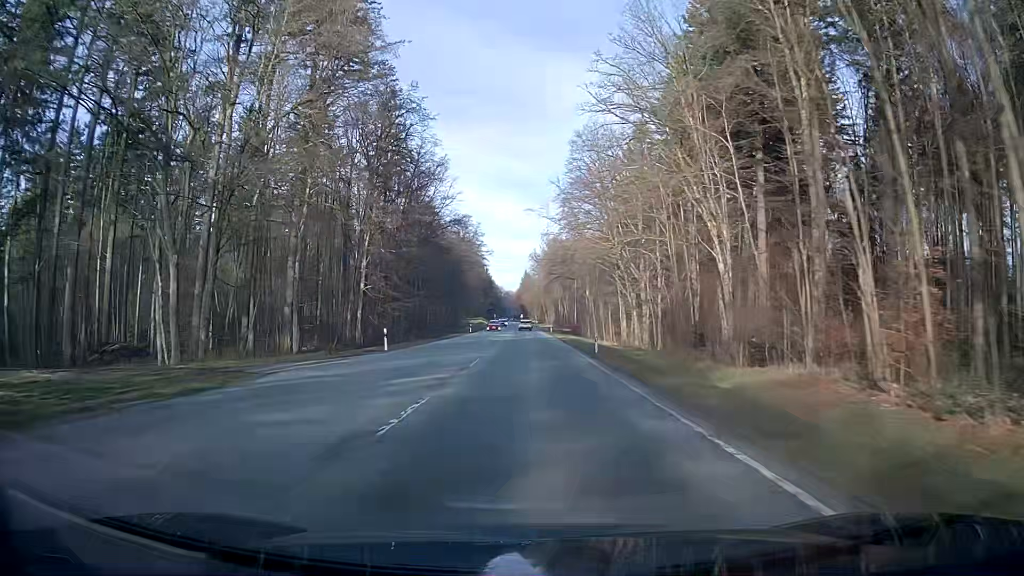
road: secondary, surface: asphalt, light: Day
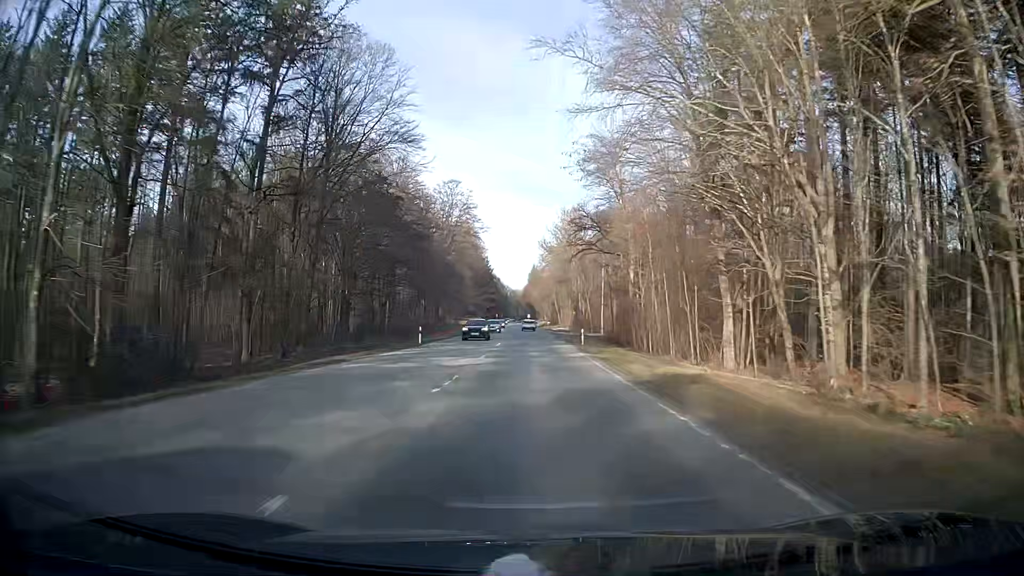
(-0.2, +43.9) m; -1°
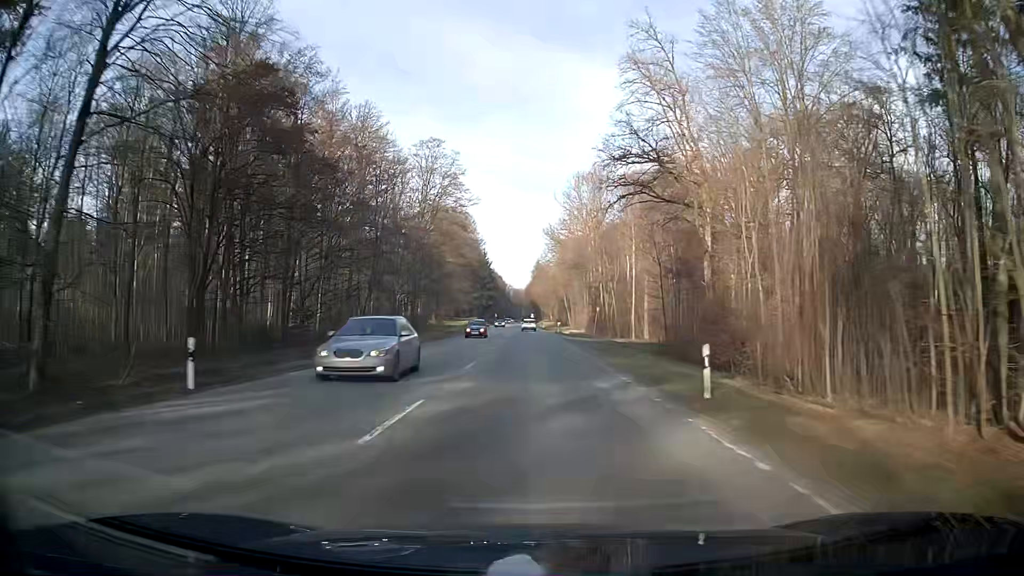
(-0.2, +30.2) m; -1°
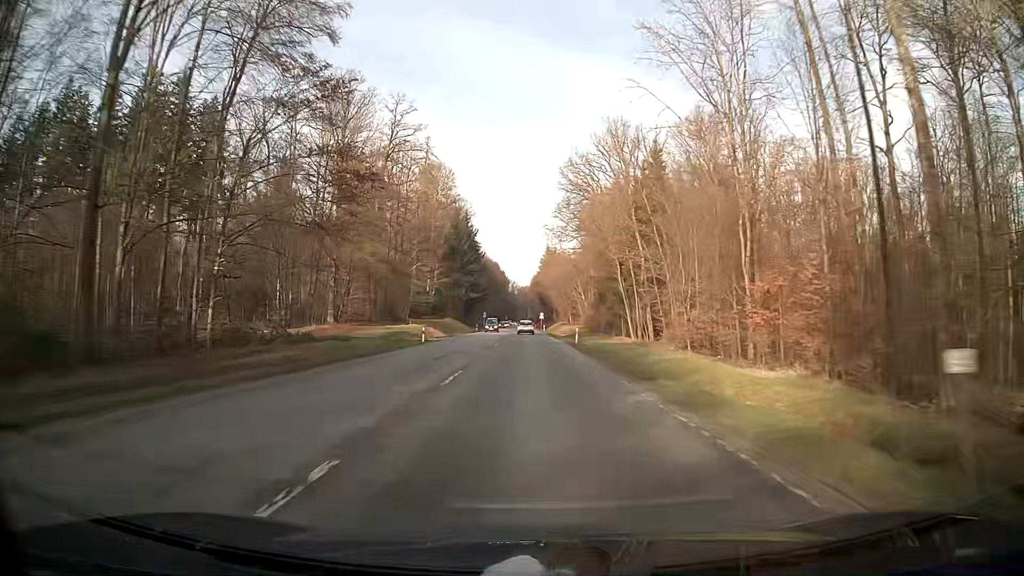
(+0.1, +76.8) m; 0°
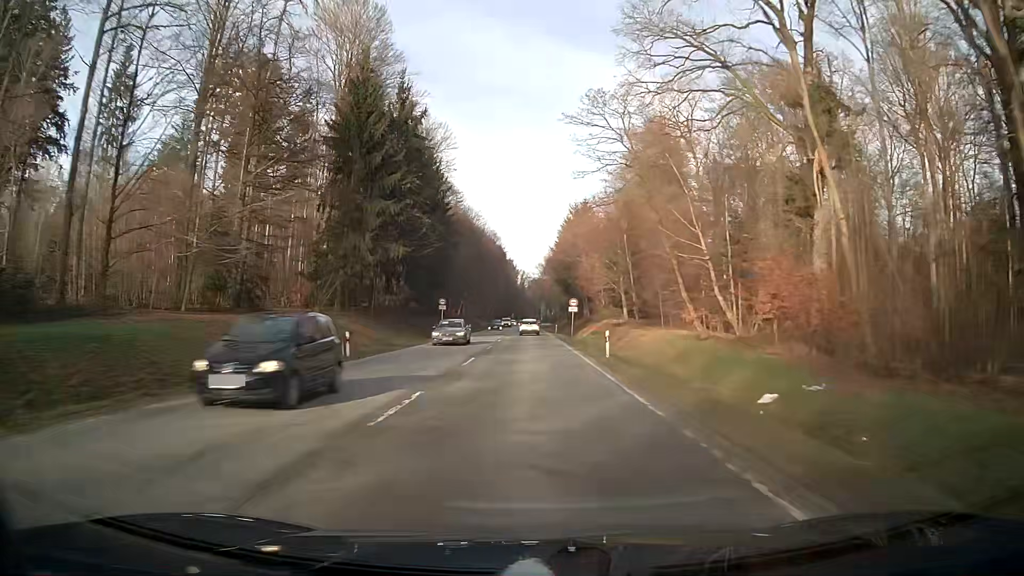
(-0.8, +76.1) m; -1°
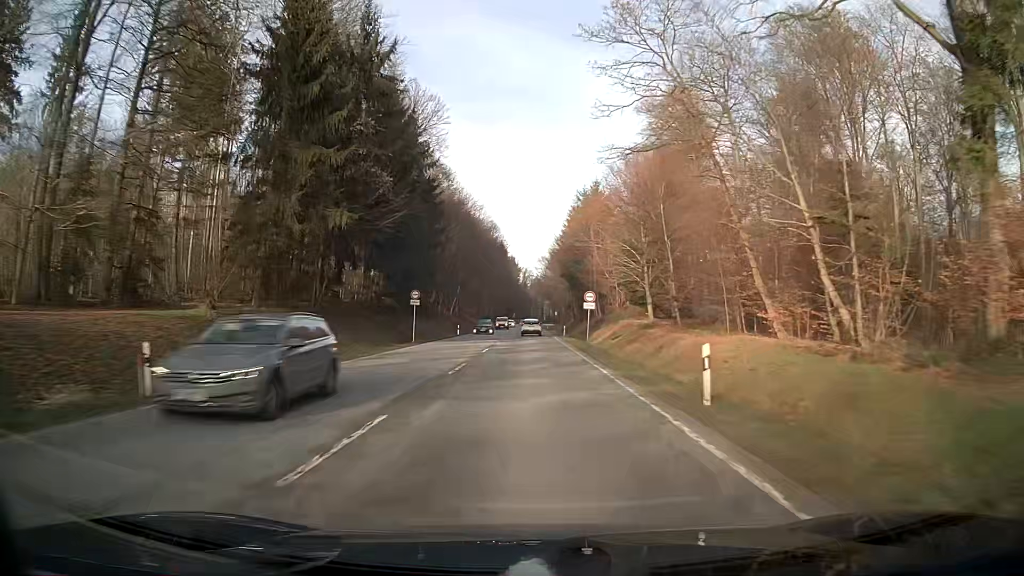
(0.0, +14.9) m; 0°
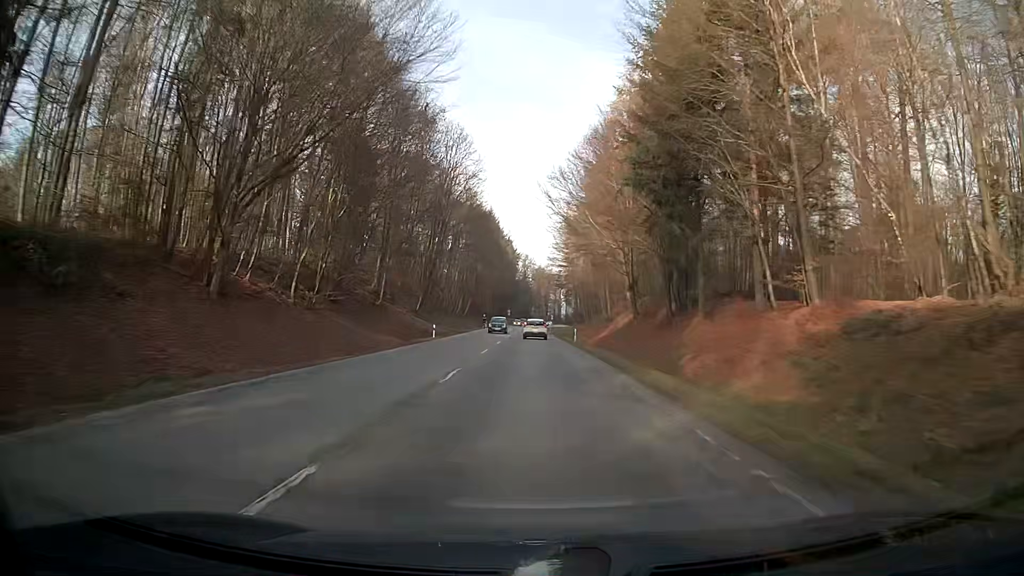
(-0.4, +72.9) m; 0°
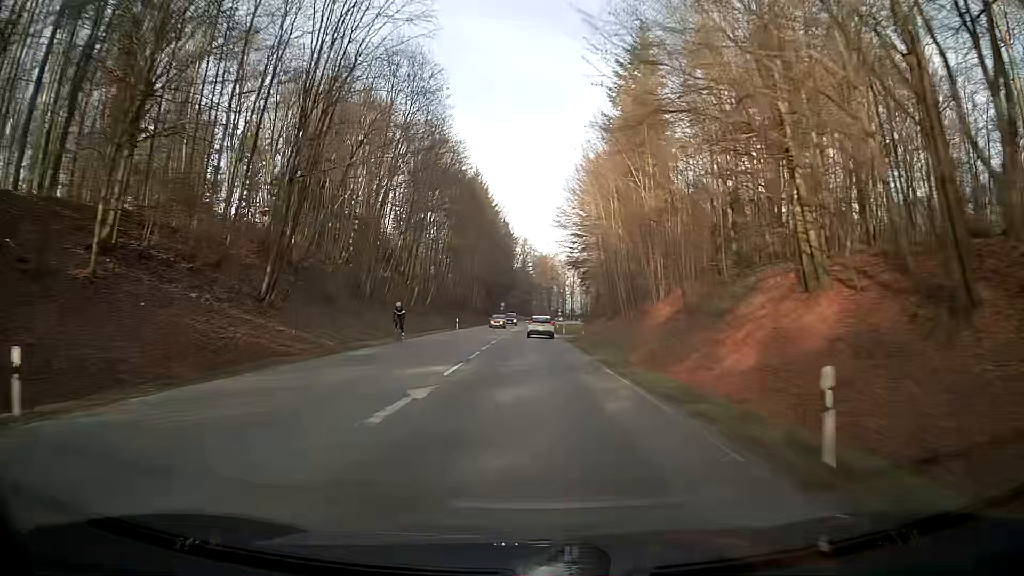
(+0.1, +42.2) m; 0°
